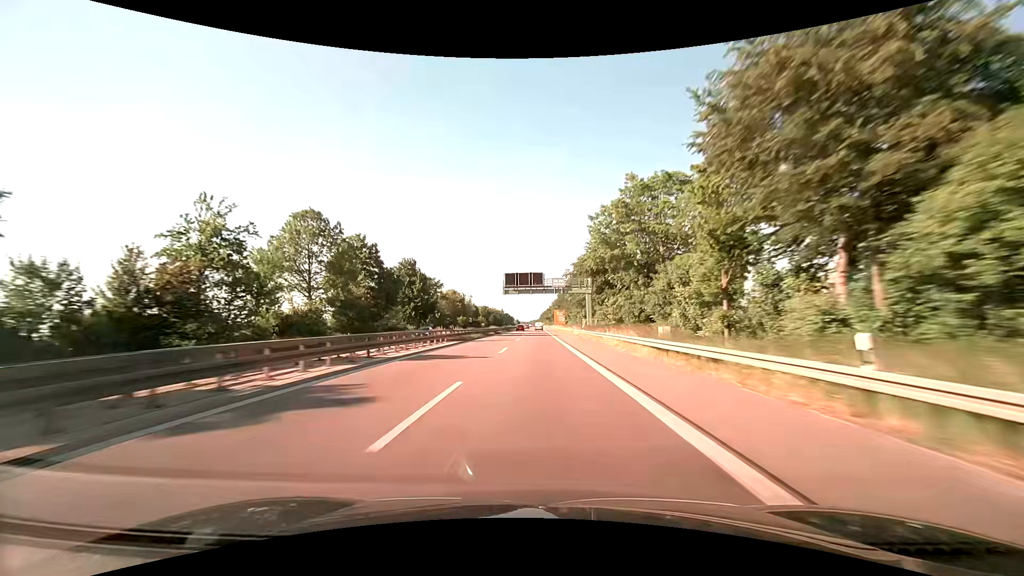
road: trunk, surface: asphalt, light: Day
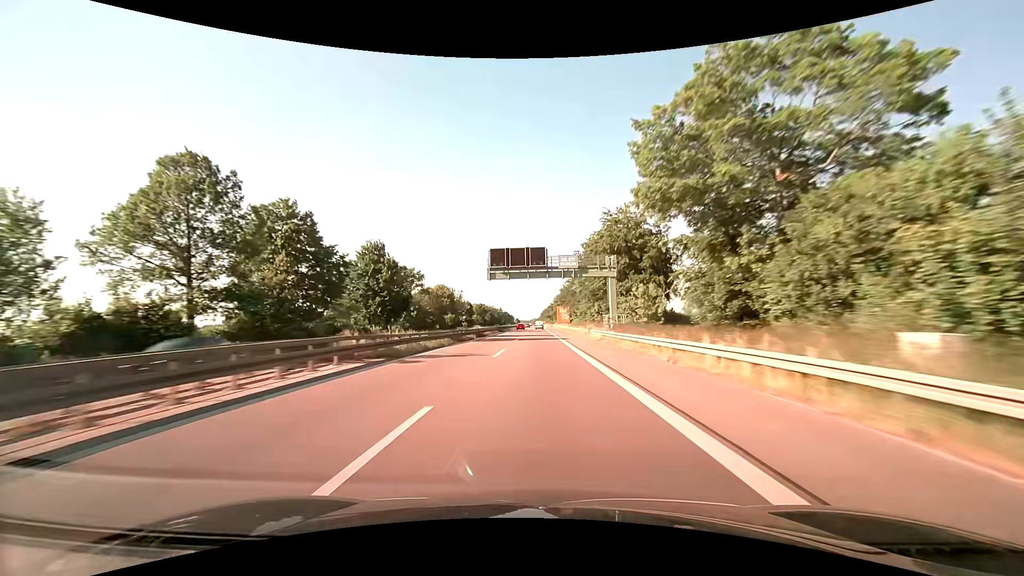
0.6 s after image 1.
(-0.1, +21.5) m; 0°
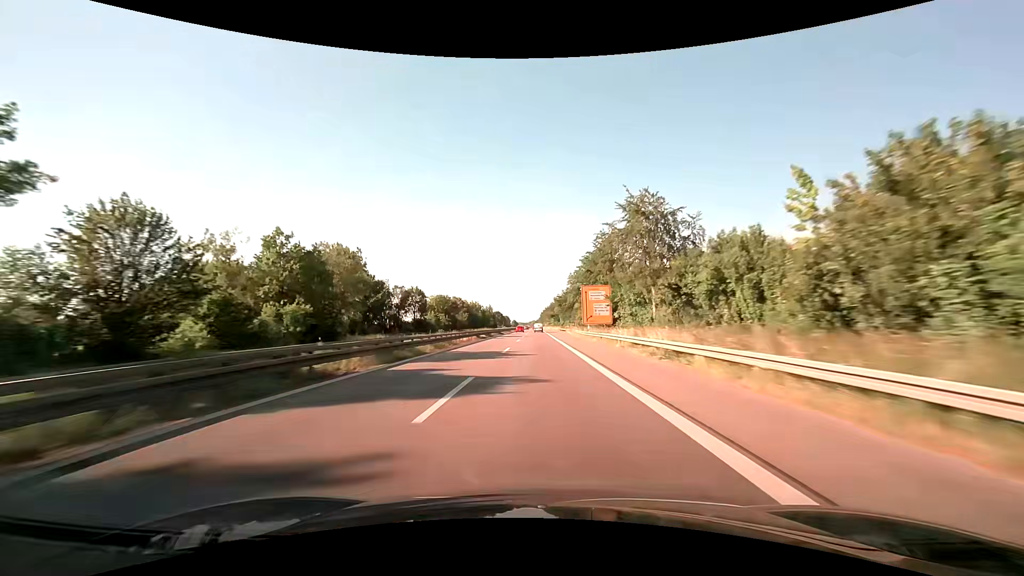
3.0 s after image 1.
(+0.2, +85.1) m; 0°
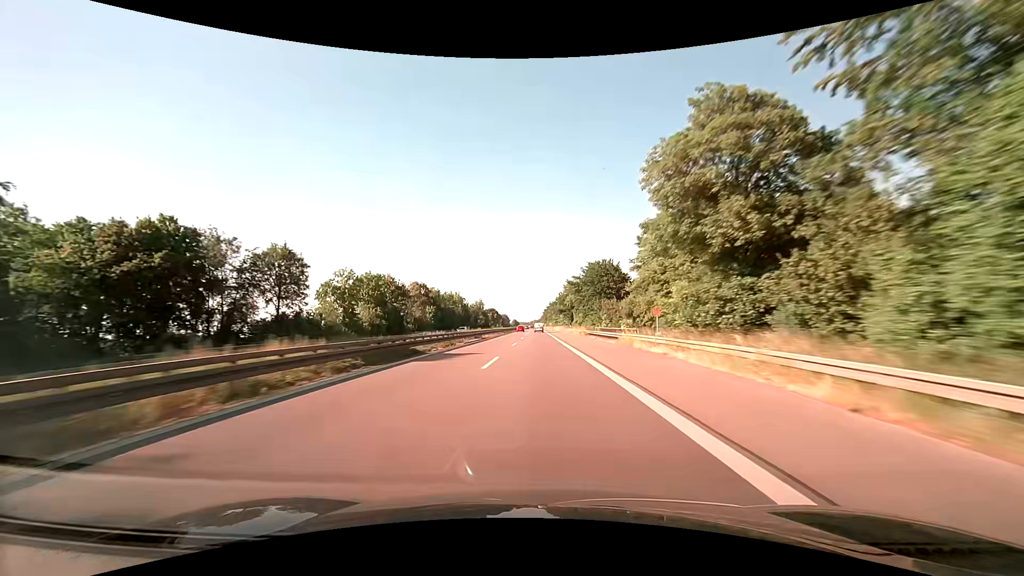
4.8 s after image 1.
(-0.3, +63.6) m; -1°
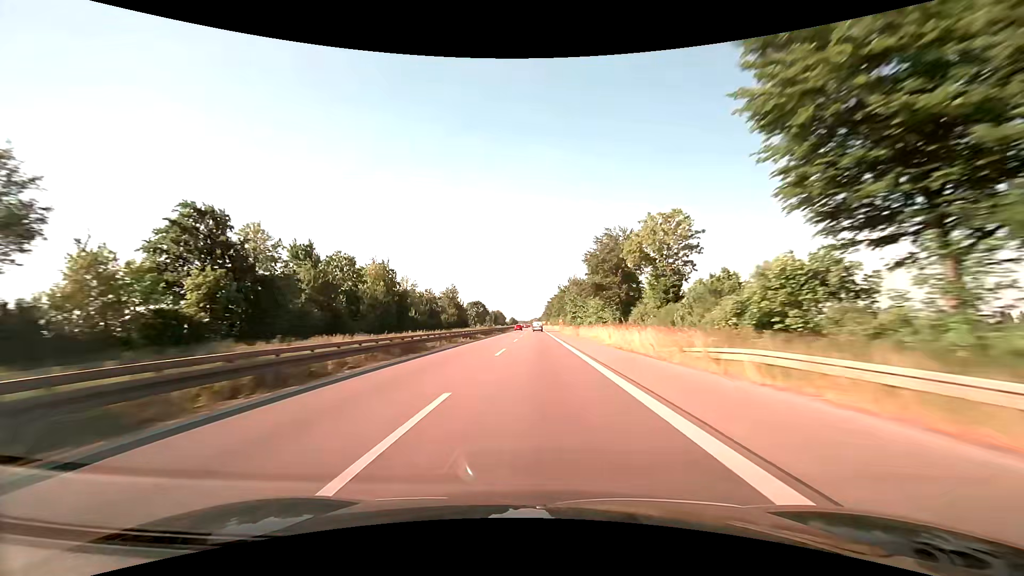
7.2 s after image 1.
(+0.1, +83.8) m; 0°
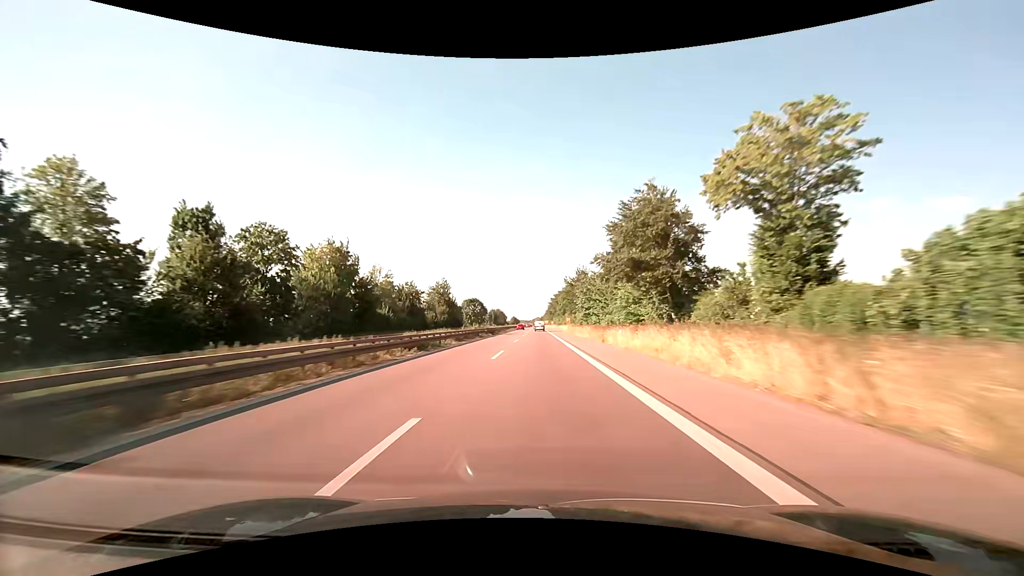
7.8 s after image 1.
(0.0, +20.5) m; 0°
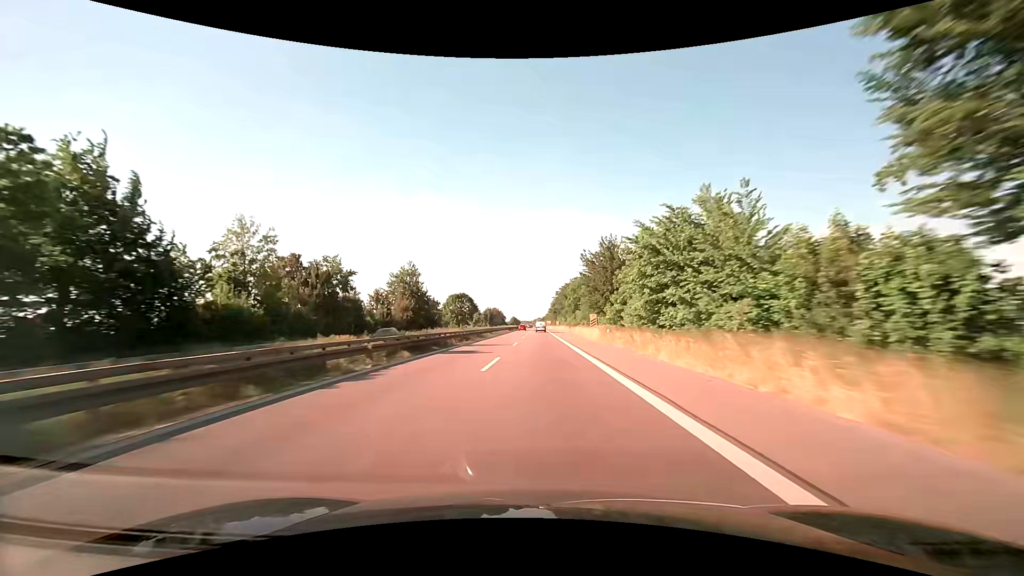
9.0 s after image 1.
(-0.1, +40.7) m; 0°
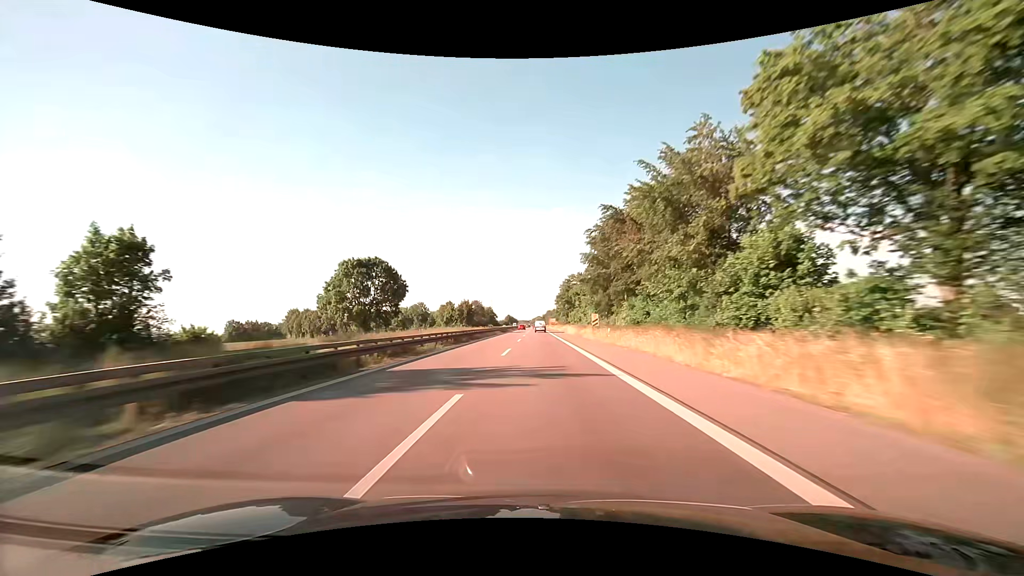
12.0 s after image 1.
(+0.1, +101.0) m; 0°
(0, +10) (0, +20) (0, +30) (0, +40) (0, +50) (0, +60) (0, +70) (0, +80) (0, +90) (0, +100) m
